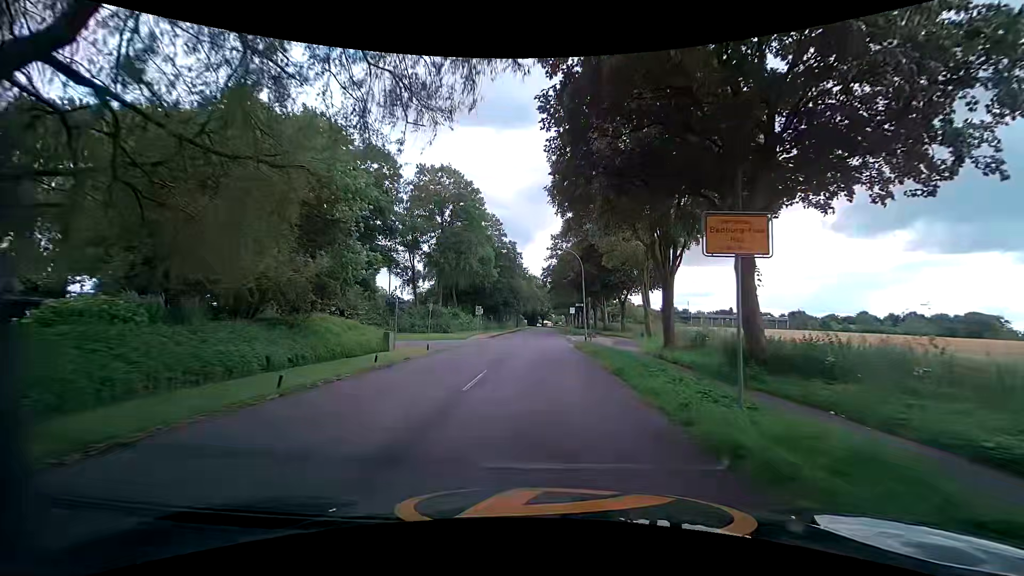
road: tertiary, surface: asphalt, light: Day
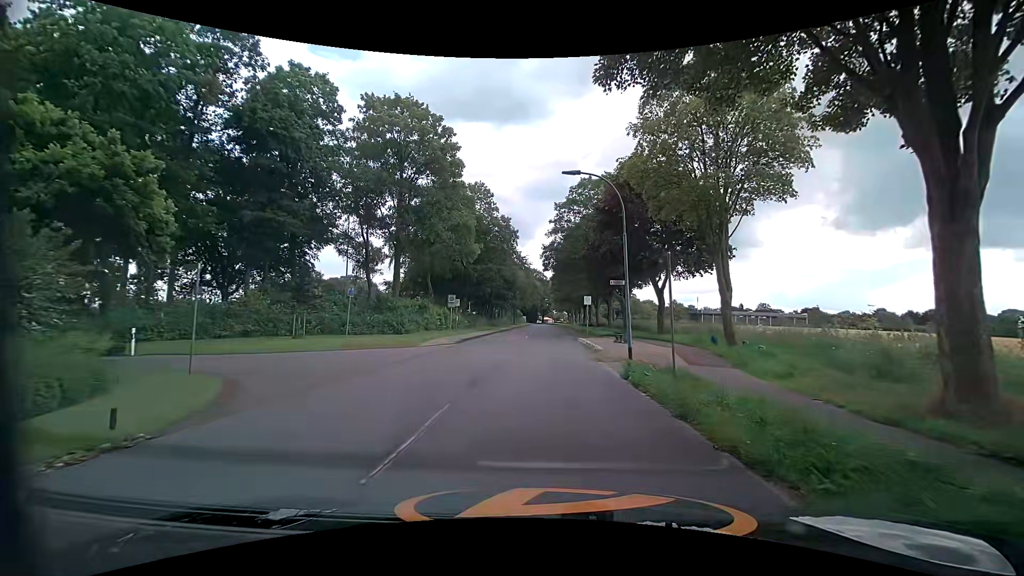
(-0.1, +17.5) m; 0°
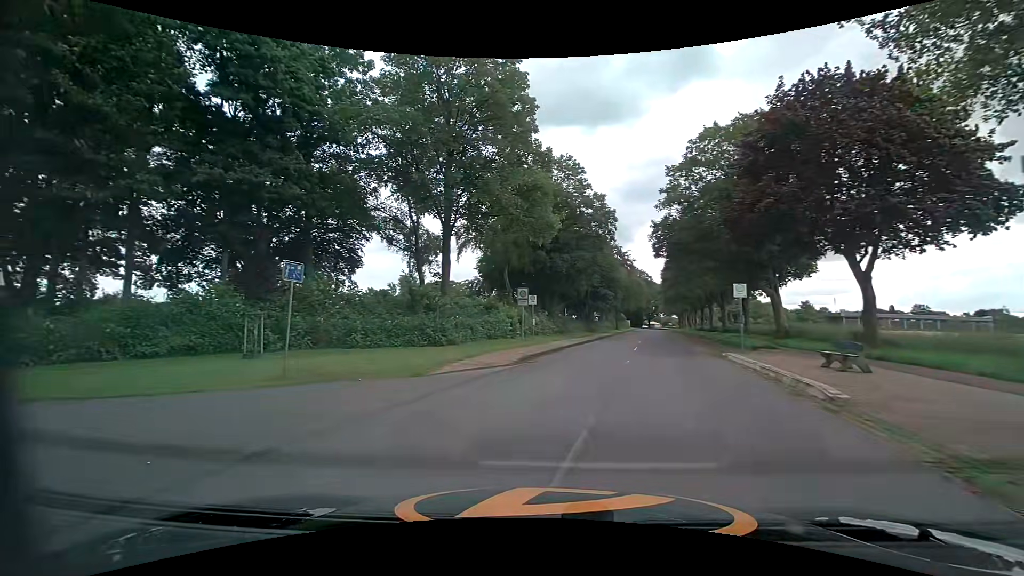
(-0.3, +12.8) m; -11°
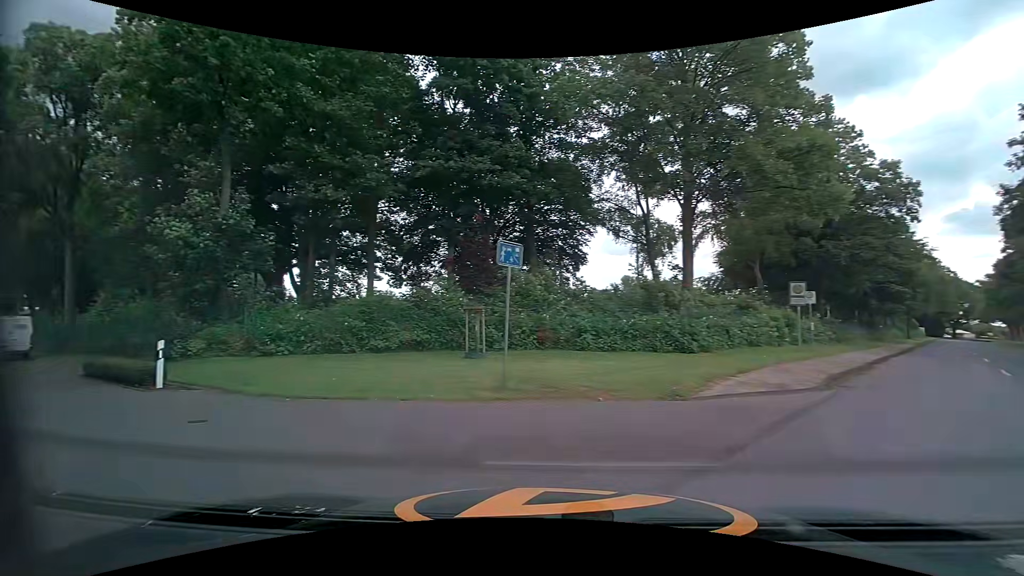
(-0.9, +3.8) m; -25°
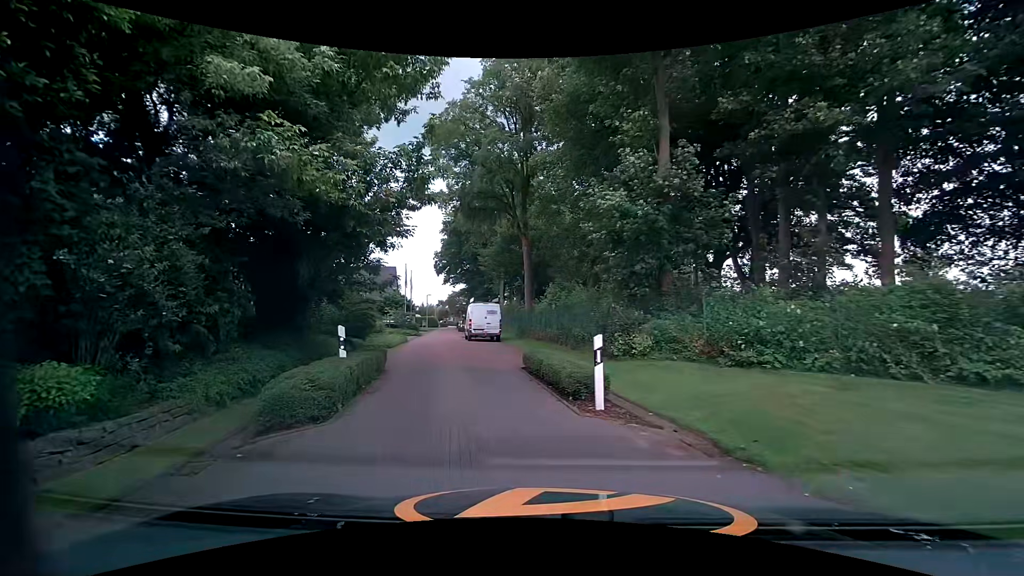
(-3.2, +6.2) m; -46°
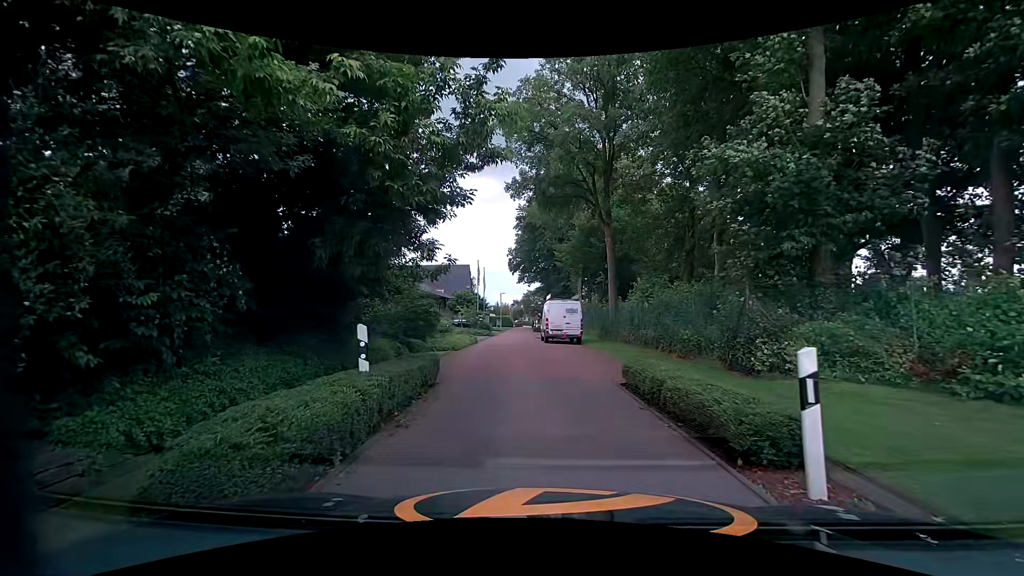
(-0.3, +3.5) m; -9°
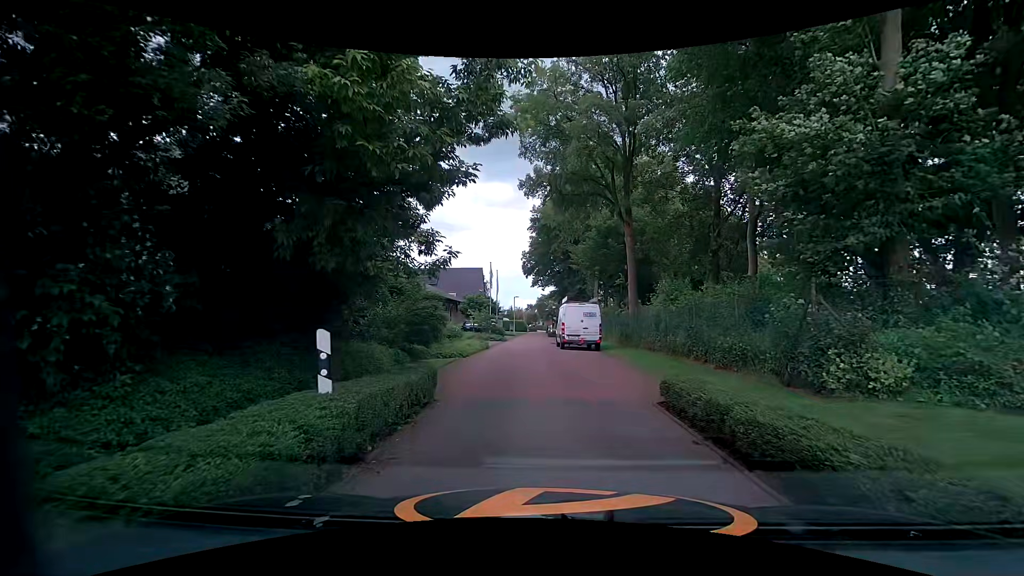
(0.0, +1.7) m; -3°
